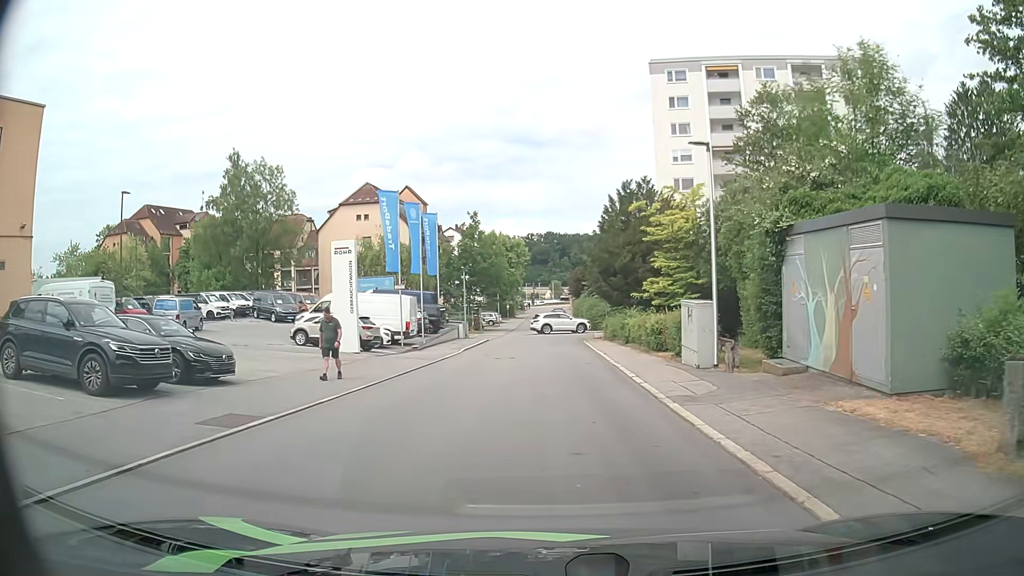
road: residential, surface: asphalt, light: Day
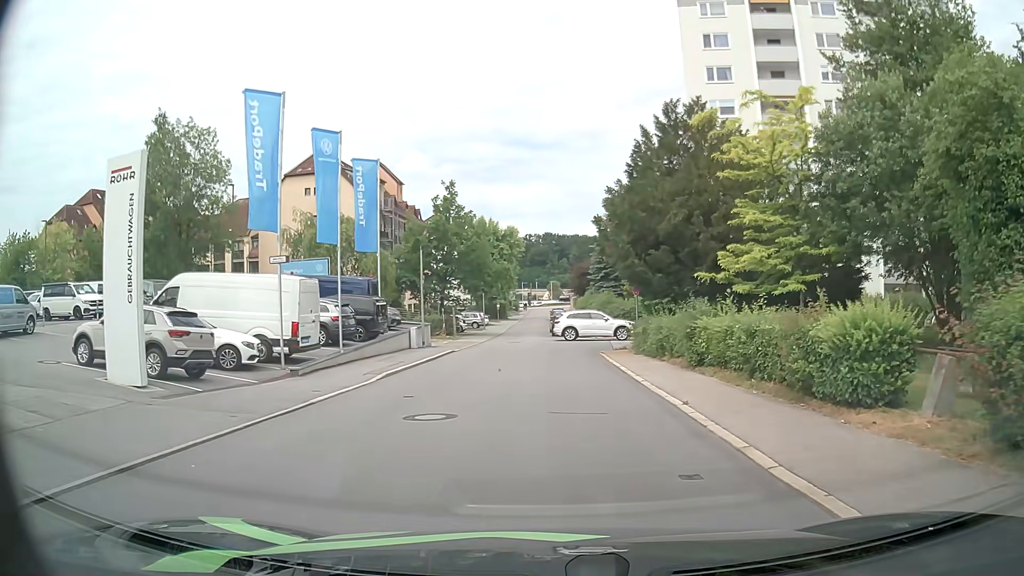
(-0.2, +15.5) m; -1°
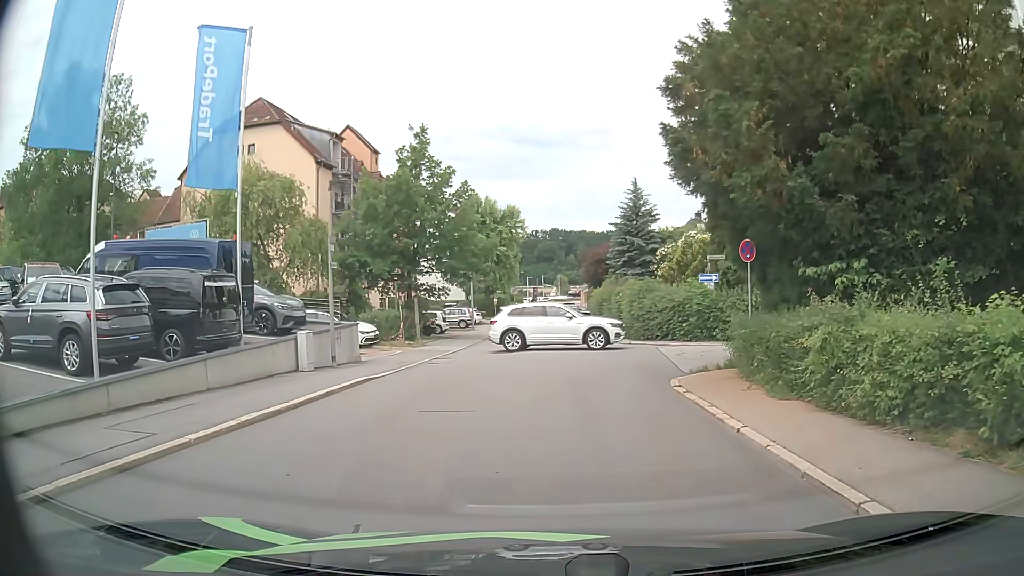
(0.0, +14.4) m; -1°
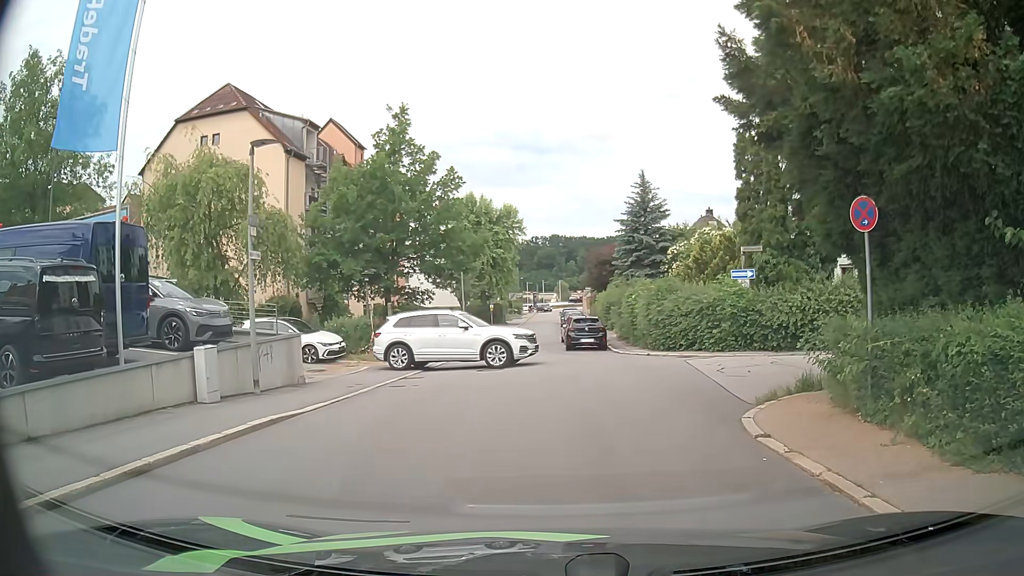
(+0.1, +4.9) m; +1°
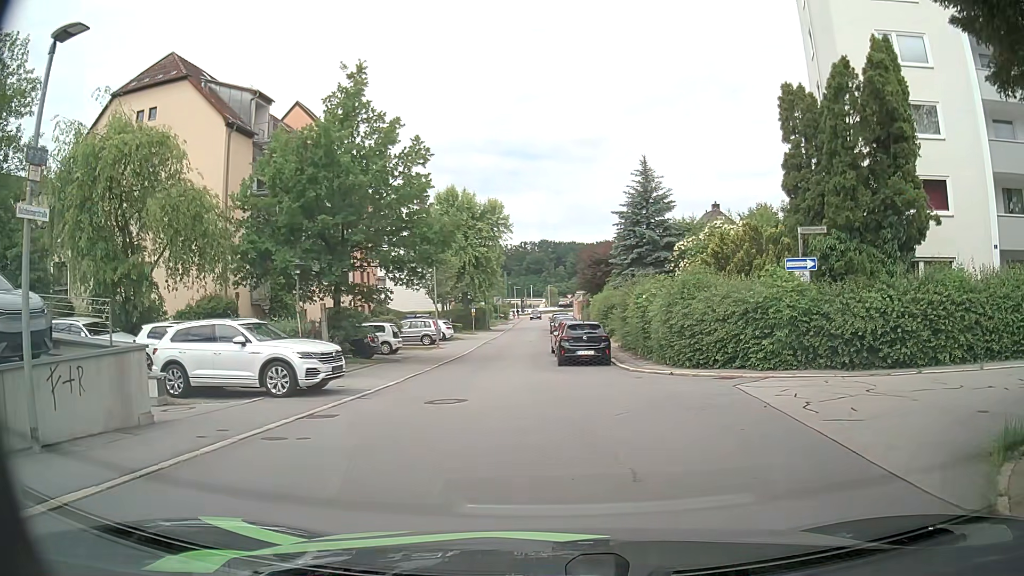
(0.0, +6.4) m; 0°
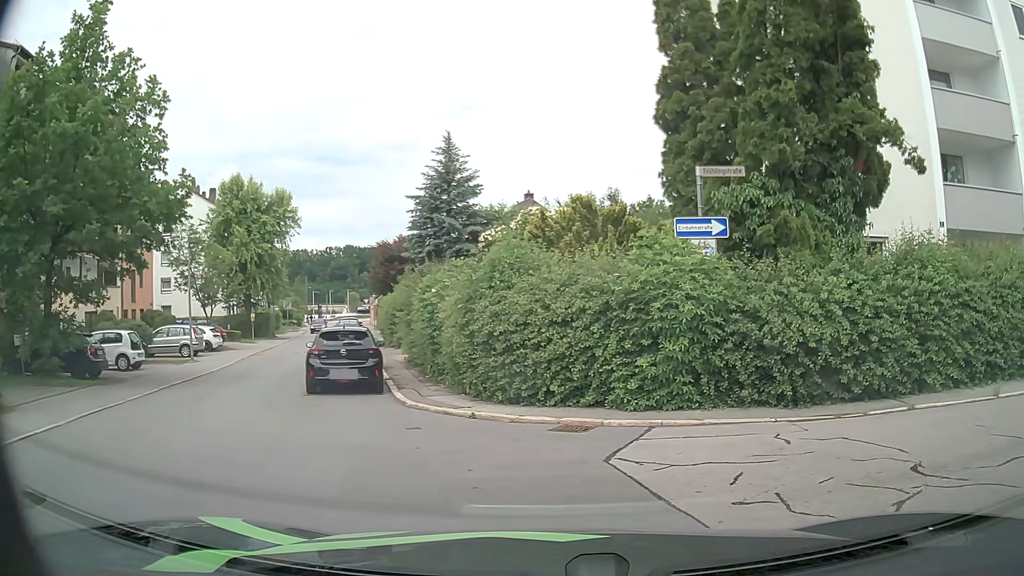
(+0.8, +7.2) m; +16°
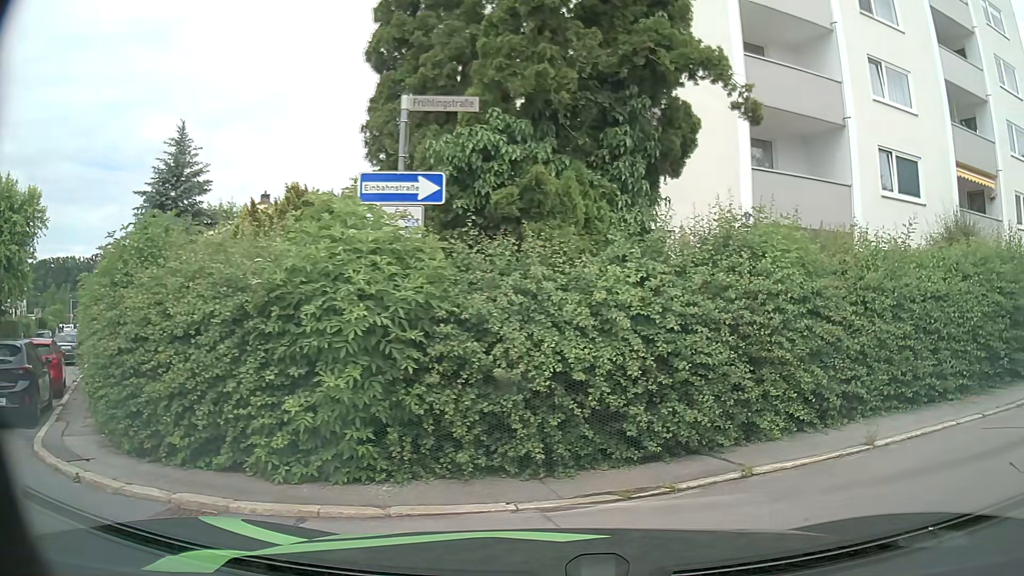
(+0.7, +3.7) m; +23°
